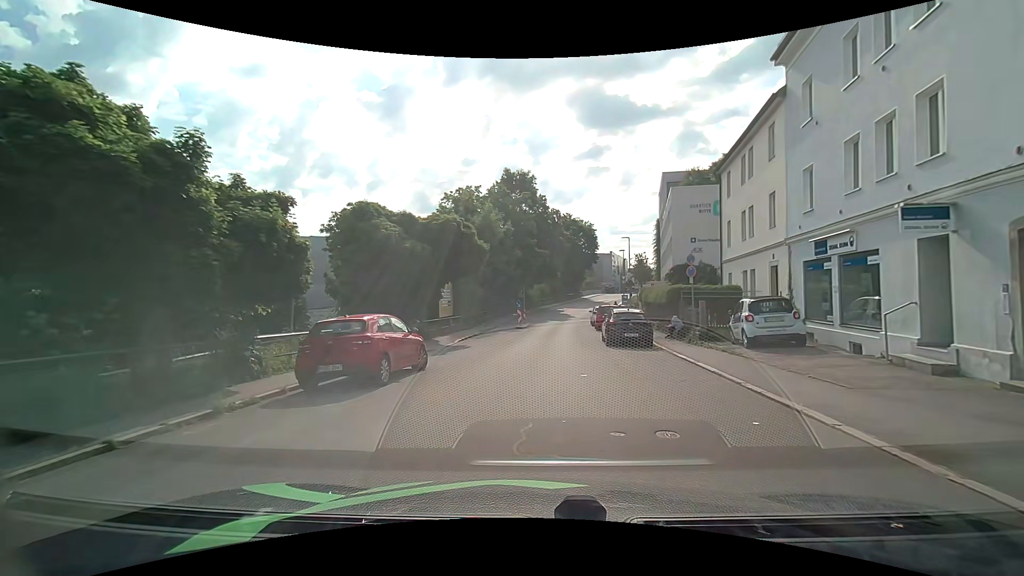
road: residential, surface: asphalt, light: Day
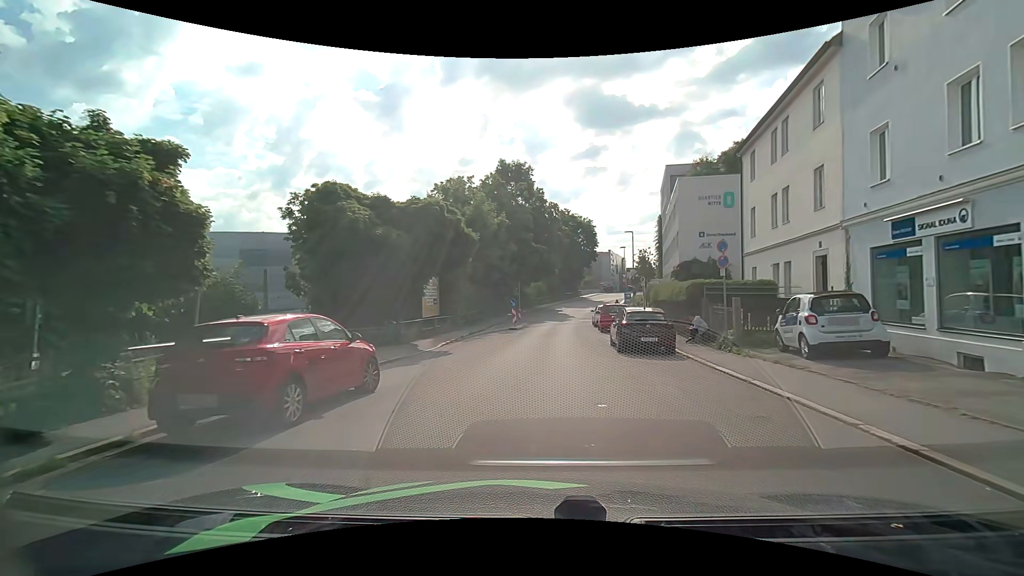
(0.0, +3.6) m; 0°
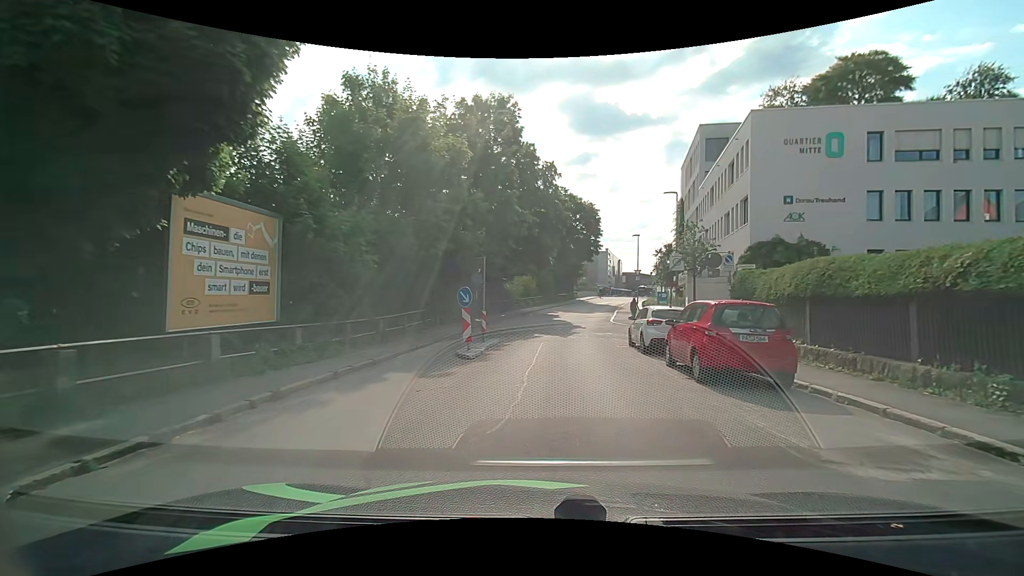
(0.0, +18.0) m; +1°
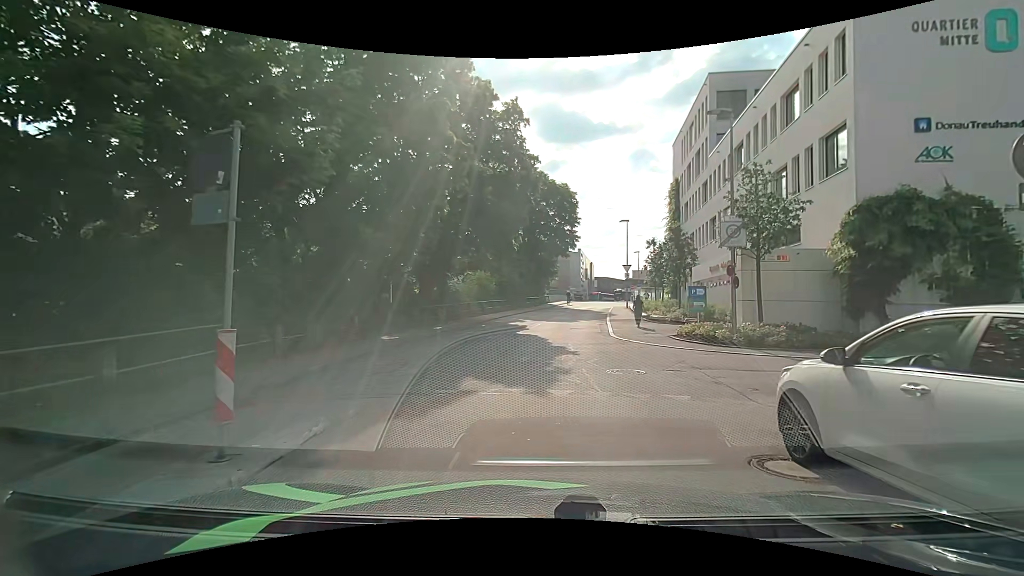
(+0.4, +13.1) m; +3°
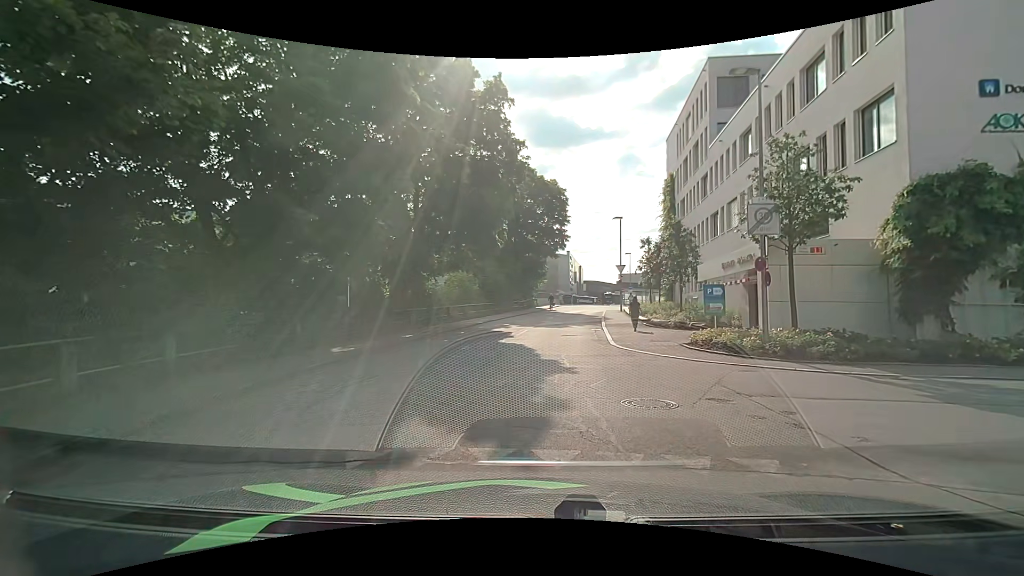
(+0.1, +3.2) m; +1°
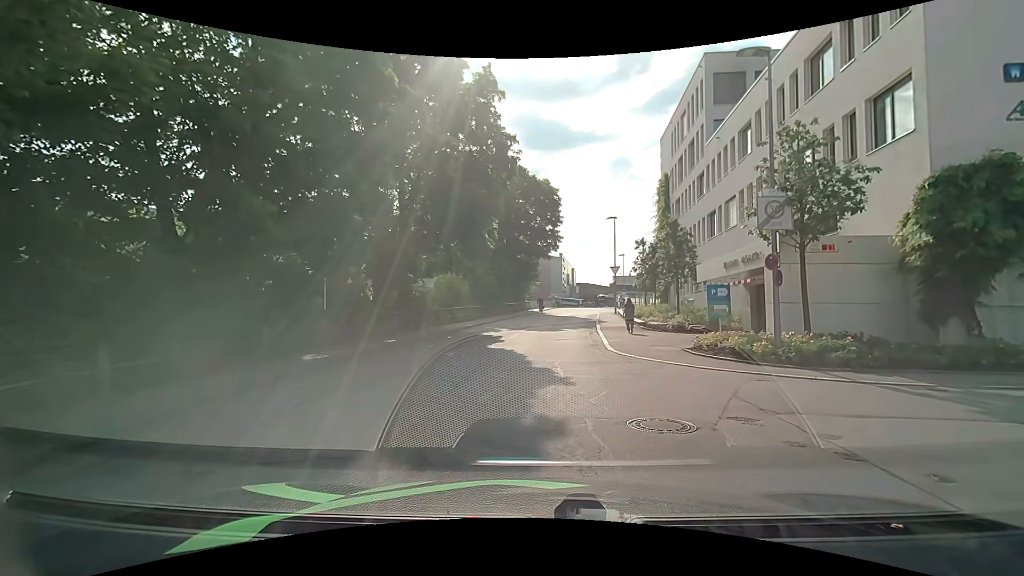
(0.0, +1.2) m; +1°
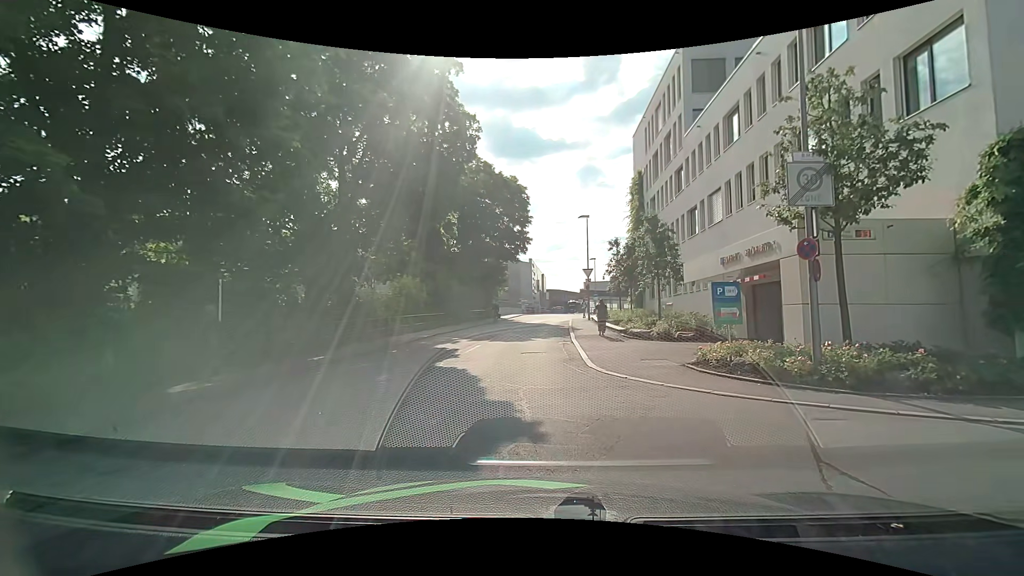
(+0.1, +3.5) m; +1°
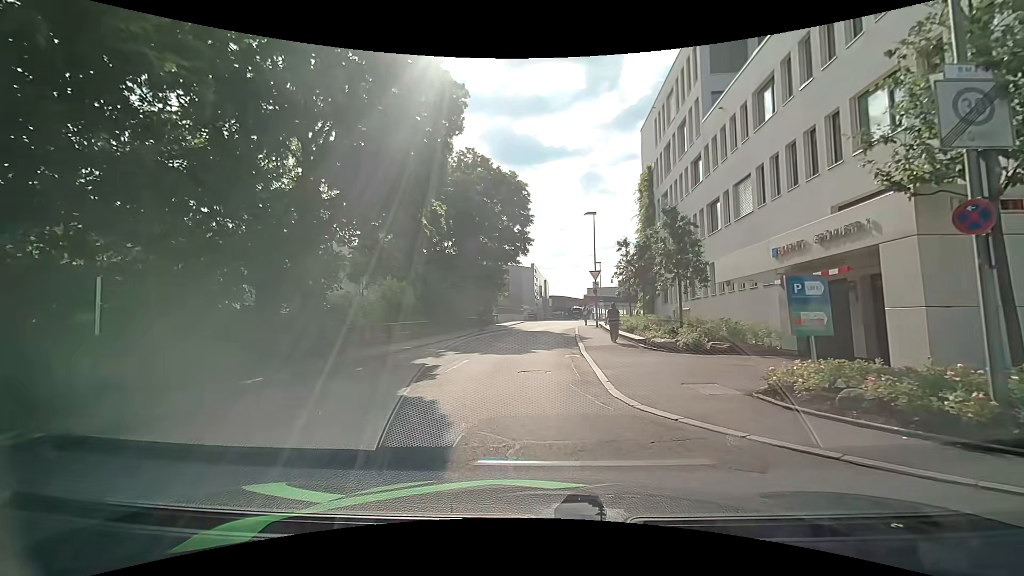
(+0.2, +3.7) m; +1°
